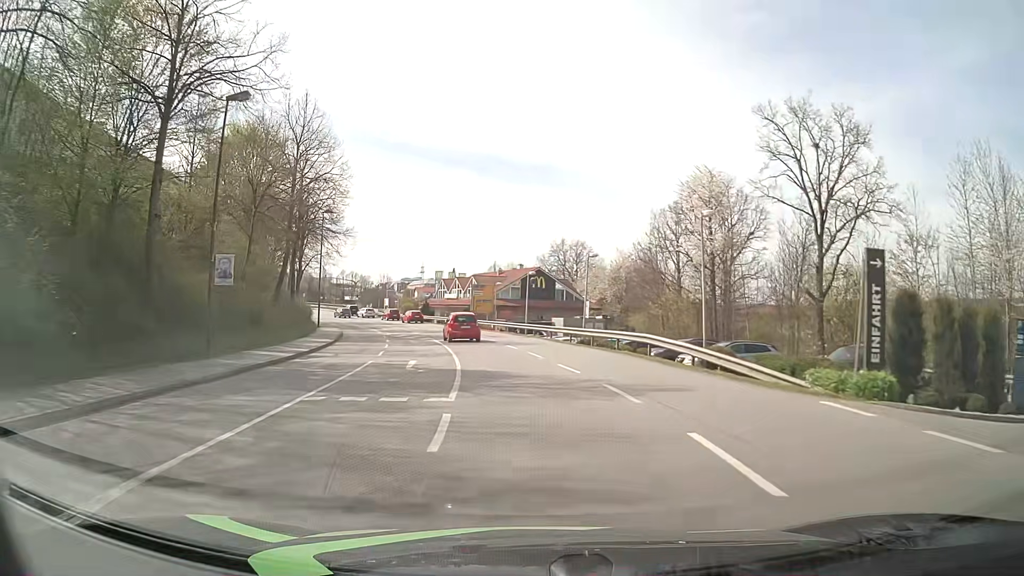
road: tertiary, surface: asphalt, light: Day
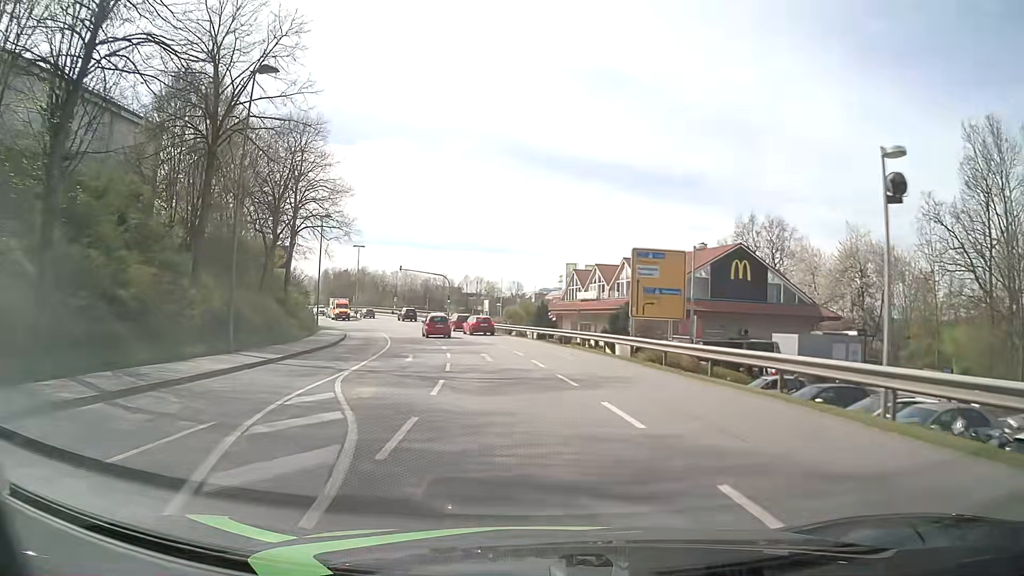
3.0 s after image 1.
(-3.6, +37.6) m; -12°
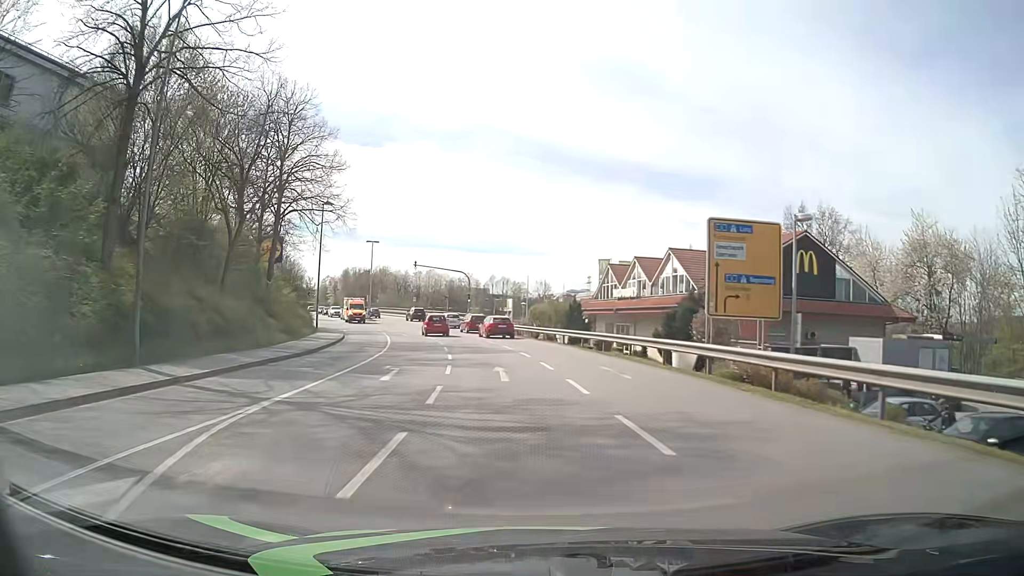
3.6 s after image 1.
(-0.1, +7.6) m; -2°
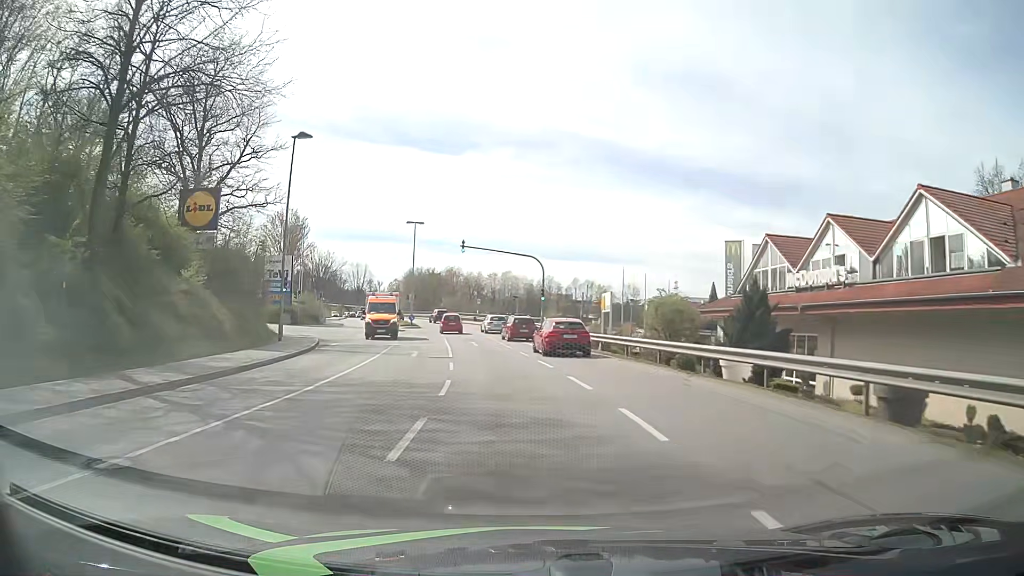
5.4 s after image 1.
(-1.4, +22.7) m; -7°
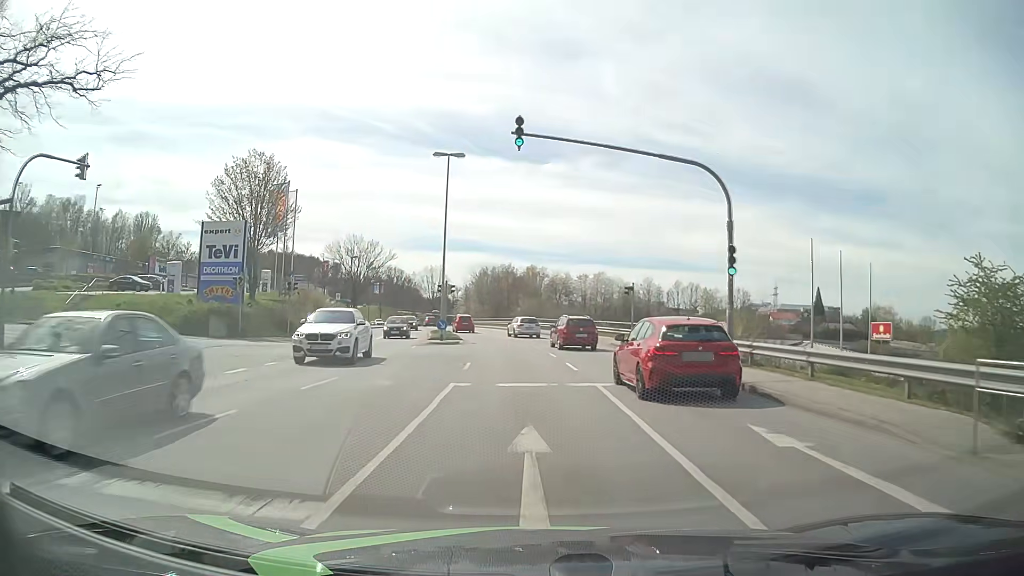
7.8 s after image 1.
(-2.0, +30.1) m; -8°
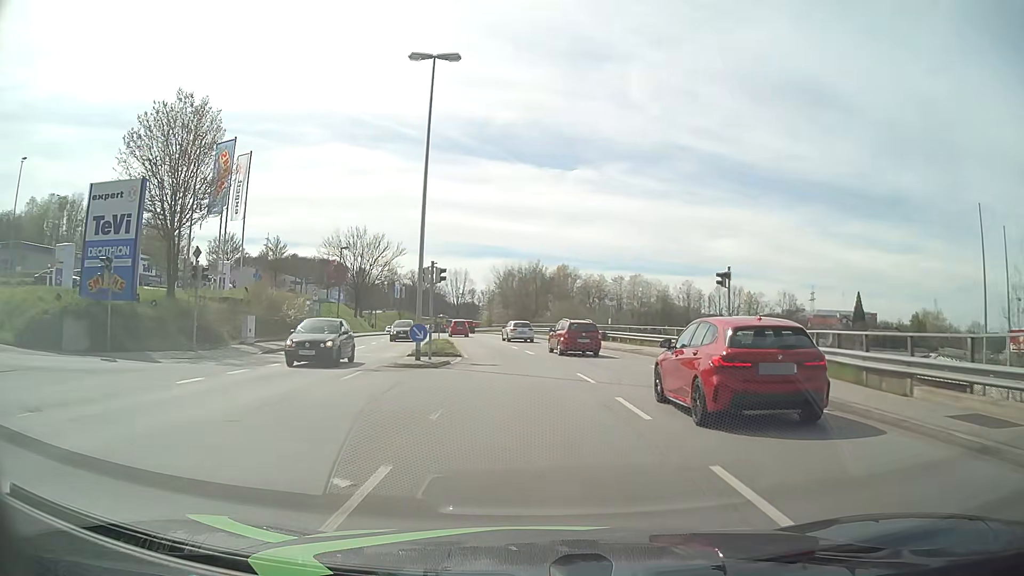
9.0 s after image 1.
(-0.3, +15.1) m; -2°
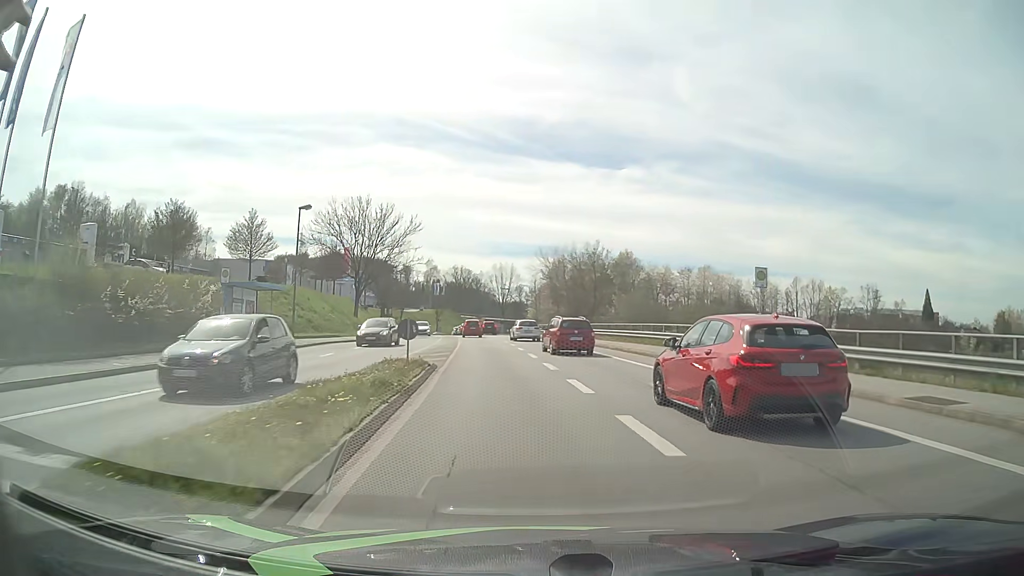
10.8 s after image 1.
(-0.7, +22.5) m; -4°
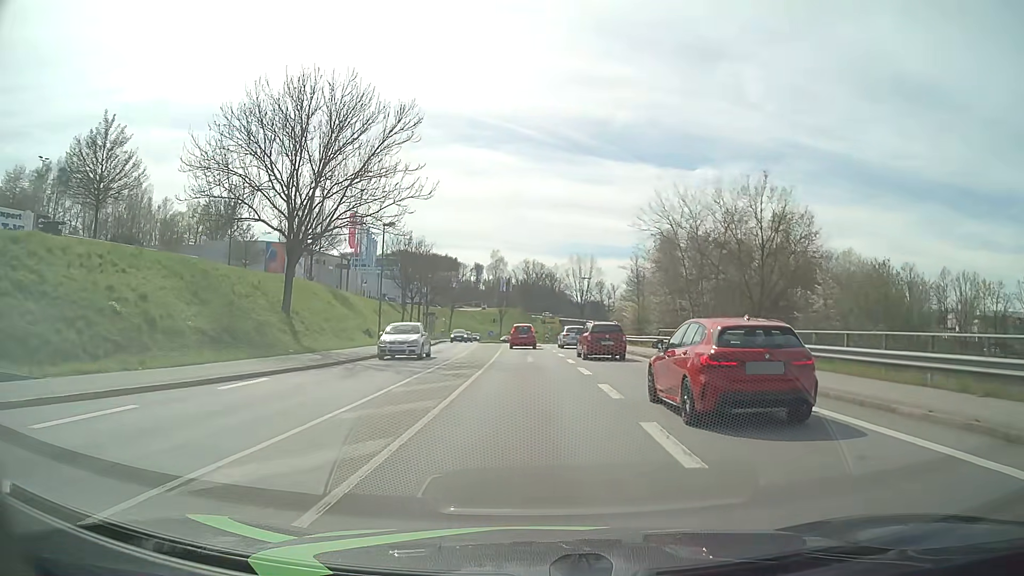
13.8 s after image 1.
(-2.0, +36.3) m; -6°
(0, +10) (0, +20) (0, +30) (-1, +40) (-1, +50) (-1, +60) (-1, +70) (-2, +80) (-2, +90) (-2, +100) m
